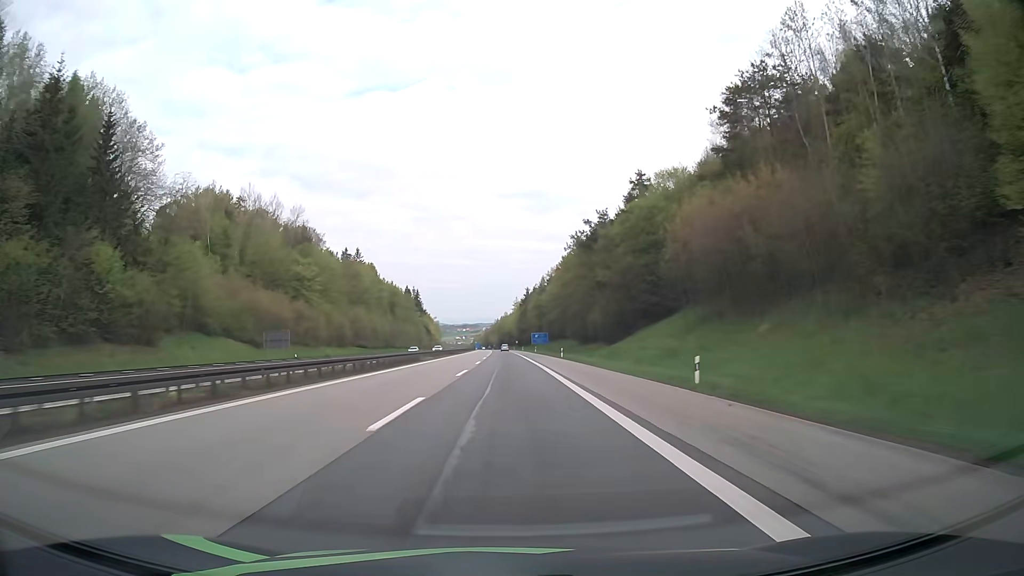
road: motorway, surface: asphalt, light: Day
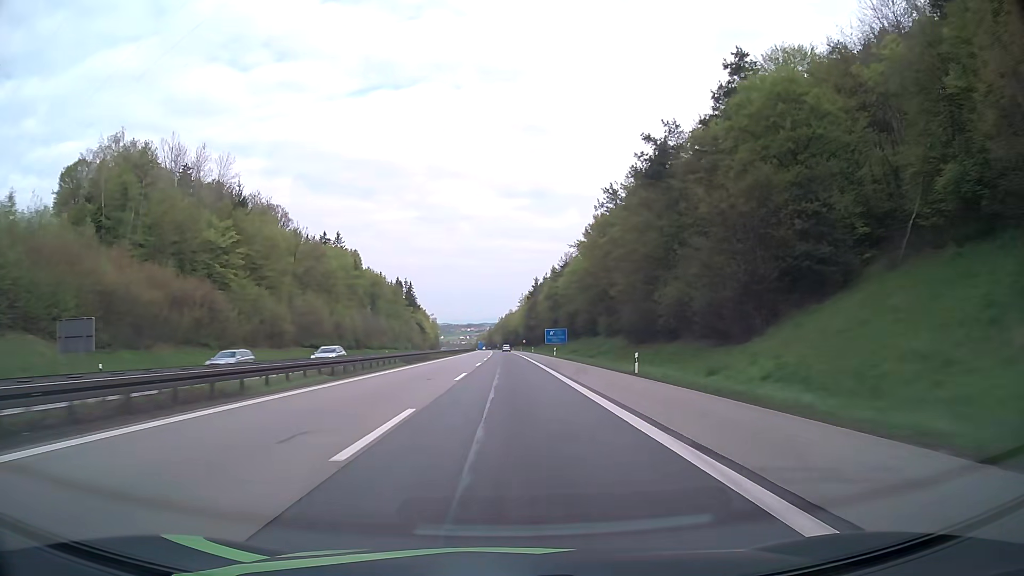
(-0.1, +38.8) m; 0°
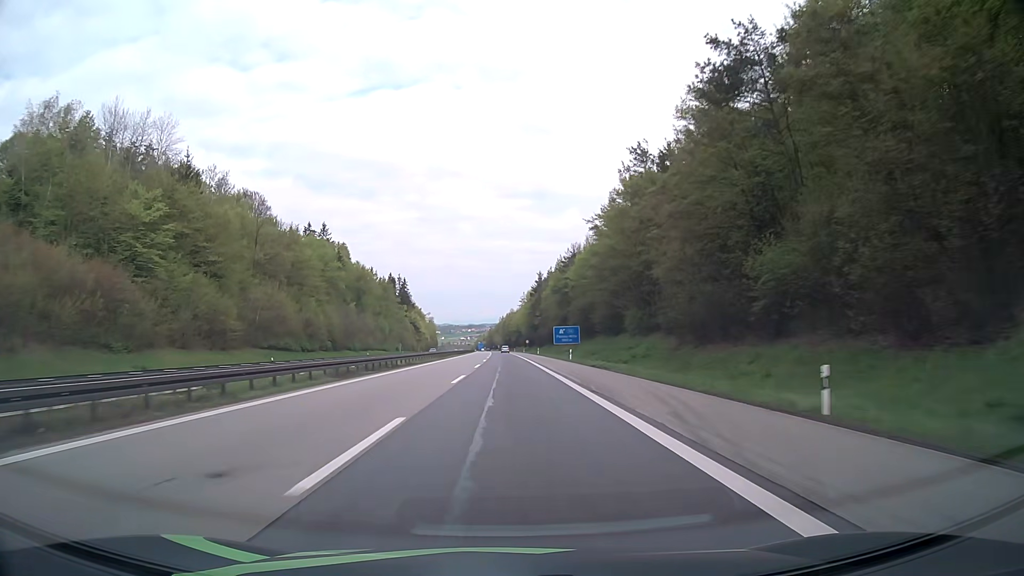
(0.0, +19.3) m; 0°
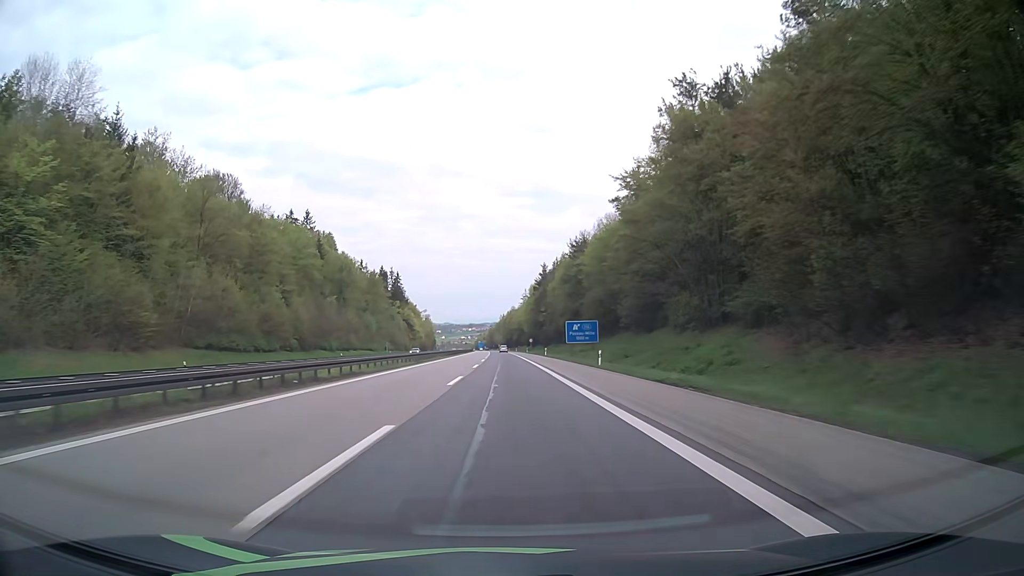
(0.0, +19.2) m; 0°
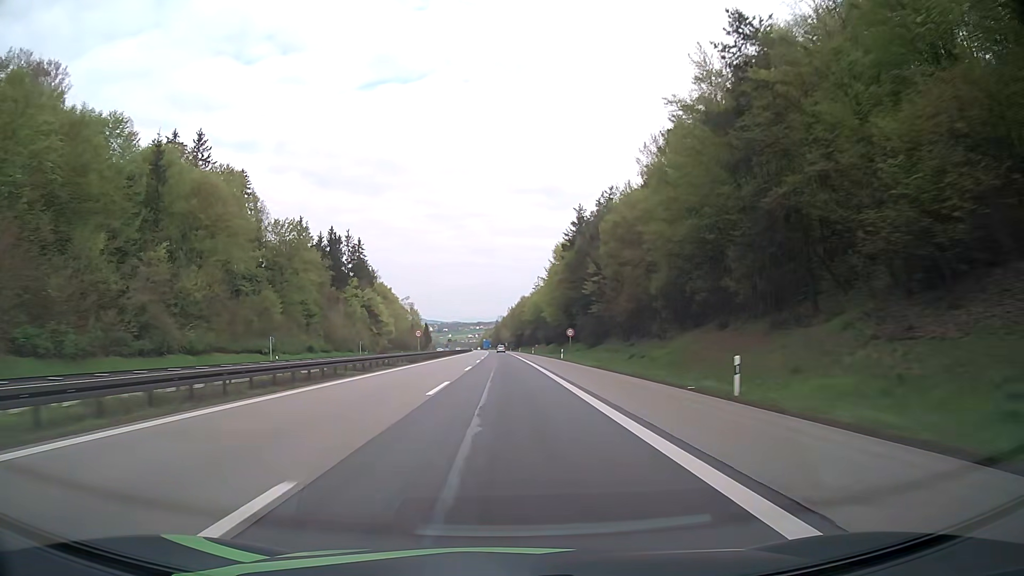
(-0.3, +76.7) m; -1°
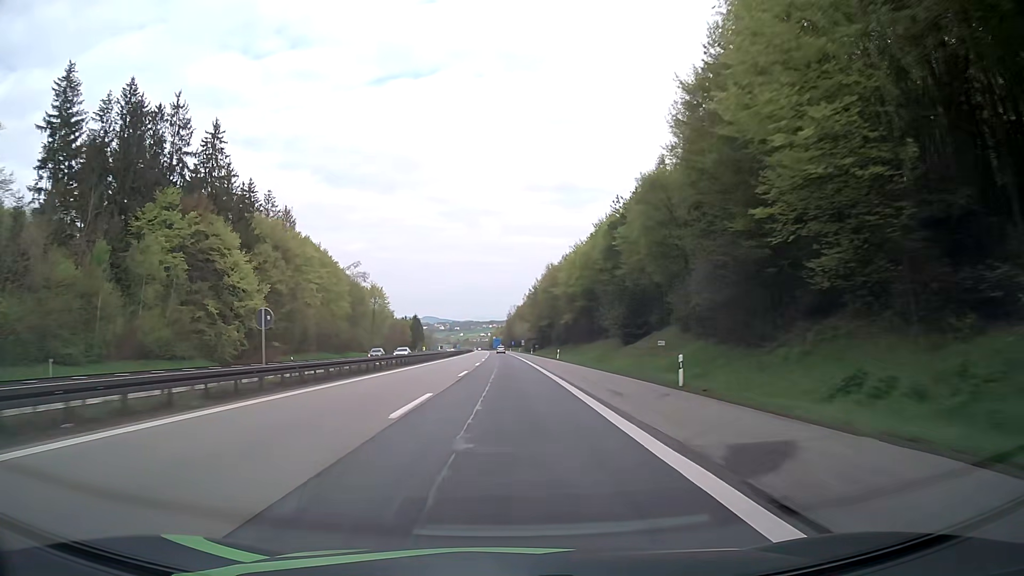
(-1.0, +95.4) m; -1°
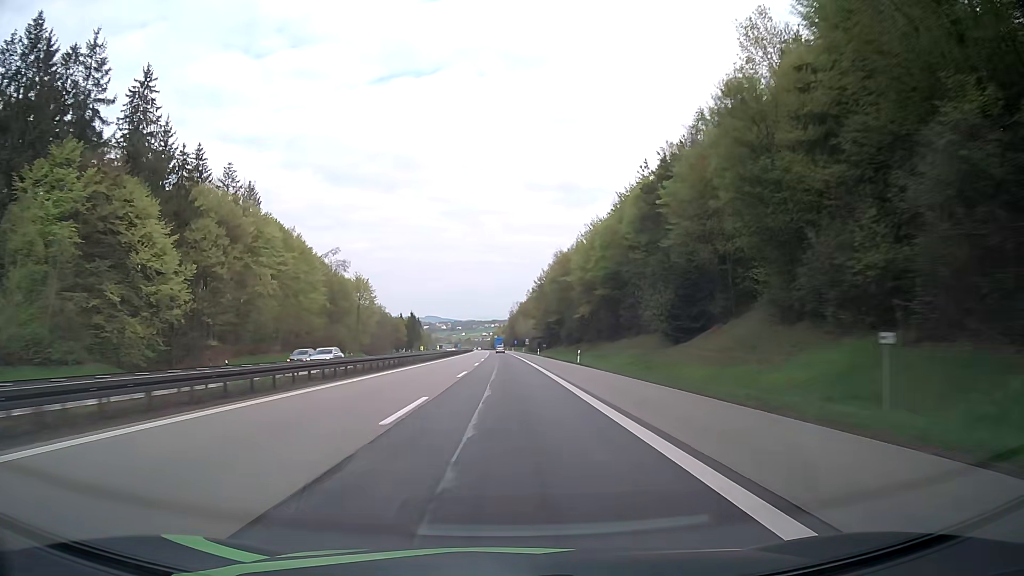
(0.0, +19.1) m; 0°
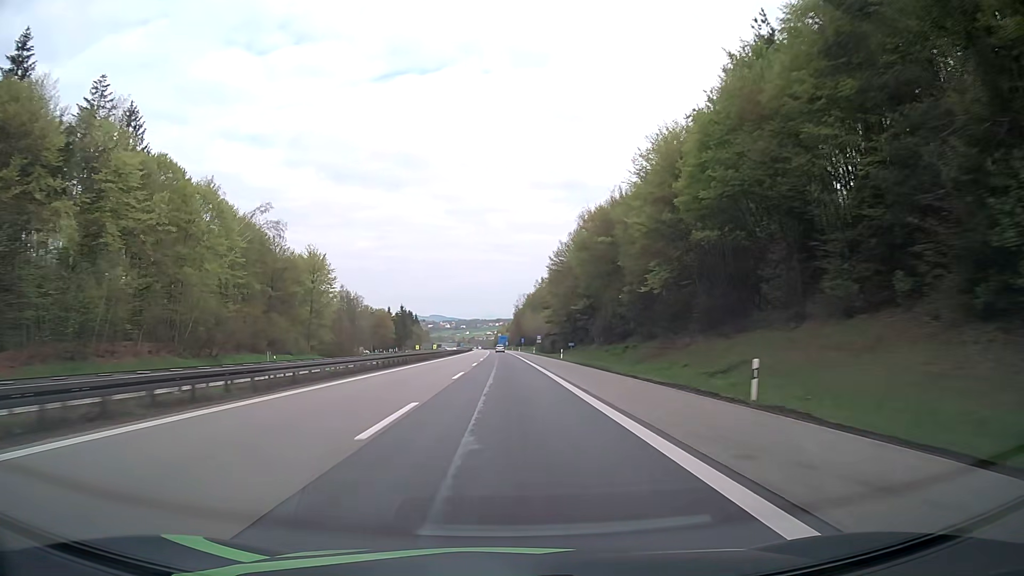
(-0.3, +38.1) m; -1°
(0, +10) (0, +20) (0, +30) (0, +40) (0, +50) (0, +60) (0, +70) (-1, +80) (-1, +90) (-1, +100) m
